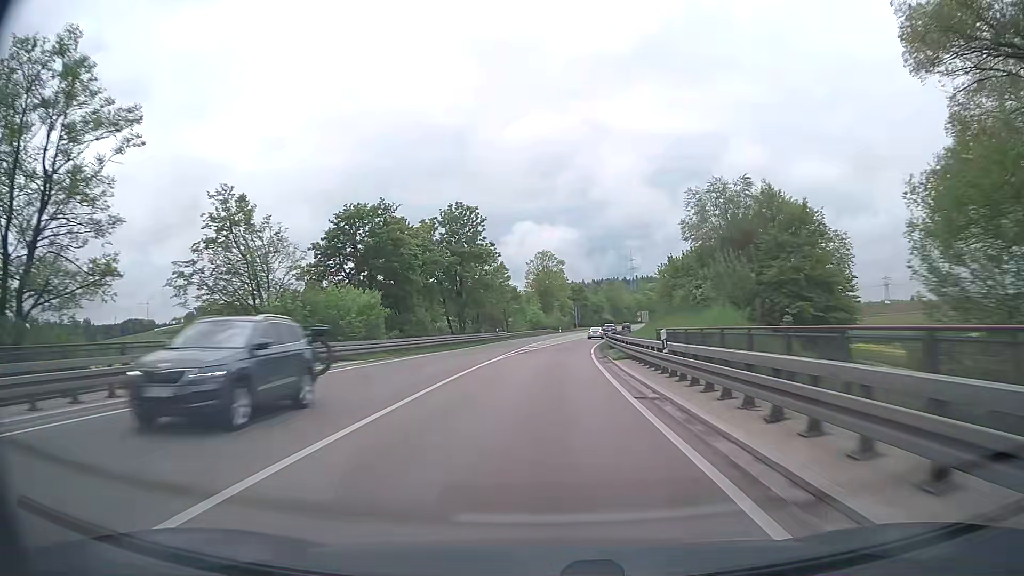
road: trunk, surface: asphalt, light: Day
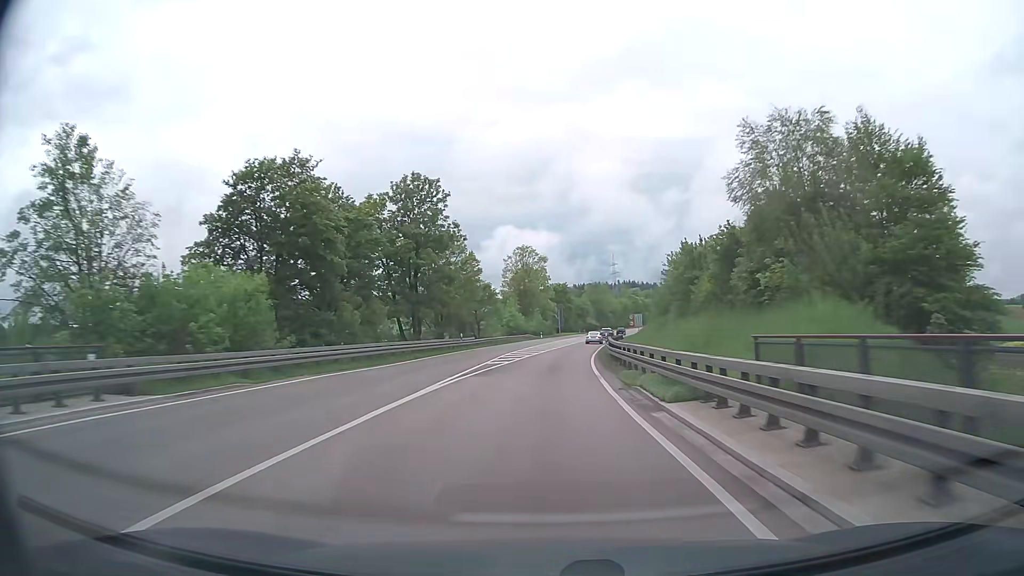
(+0.2, +14.9) m; +2°
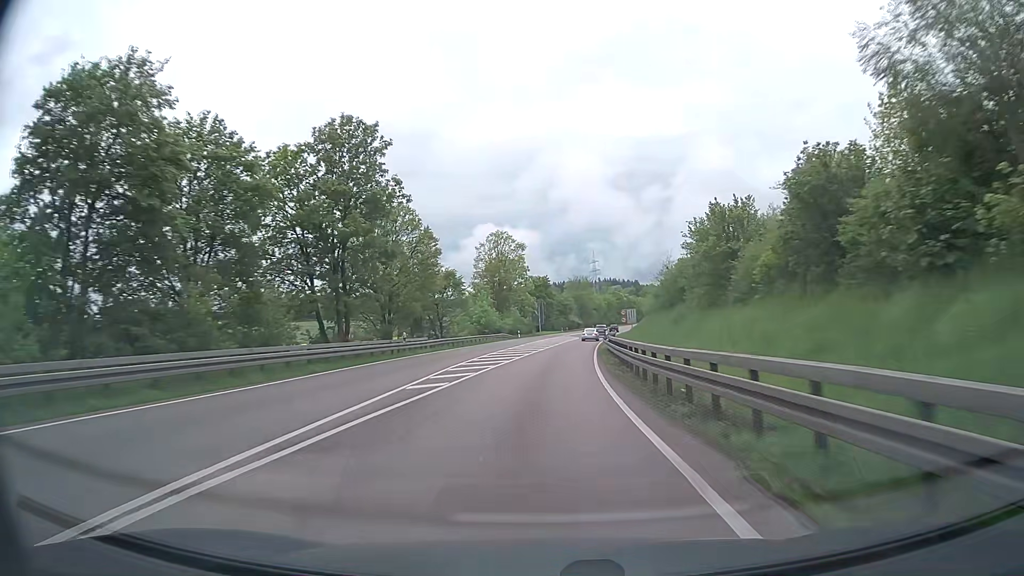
(+0.2, +14.9) m; +2°
(0, +10) (0, +20) (+1, +30) (+1, +40) (+2, +50) (+3, +60) (+4, +70) (+6, +80) (+7, +90) (+8, +100) m
